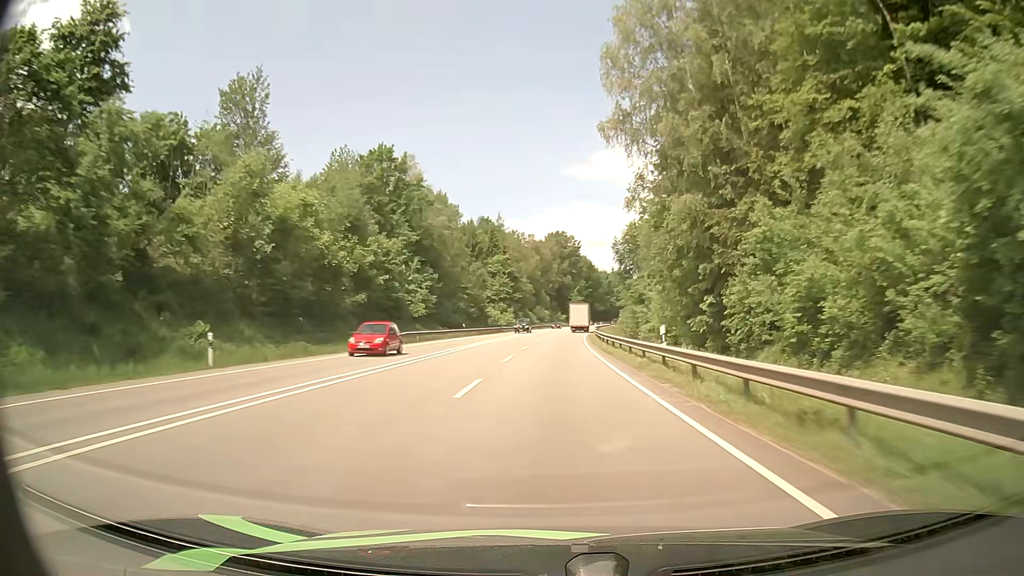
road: primary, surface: asphalt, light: Day
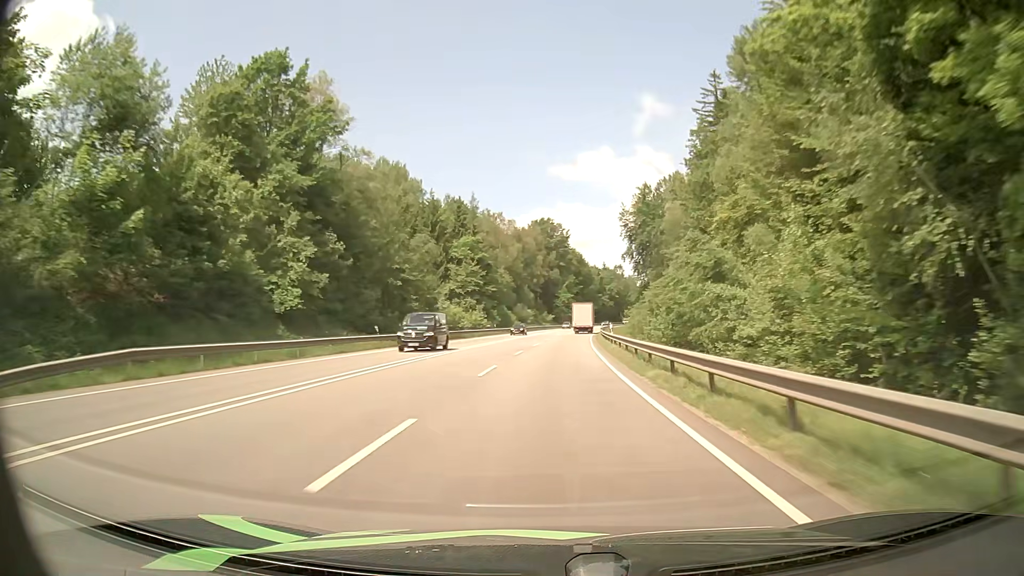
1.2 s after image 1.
(+0.1, +31.4) m; +1°
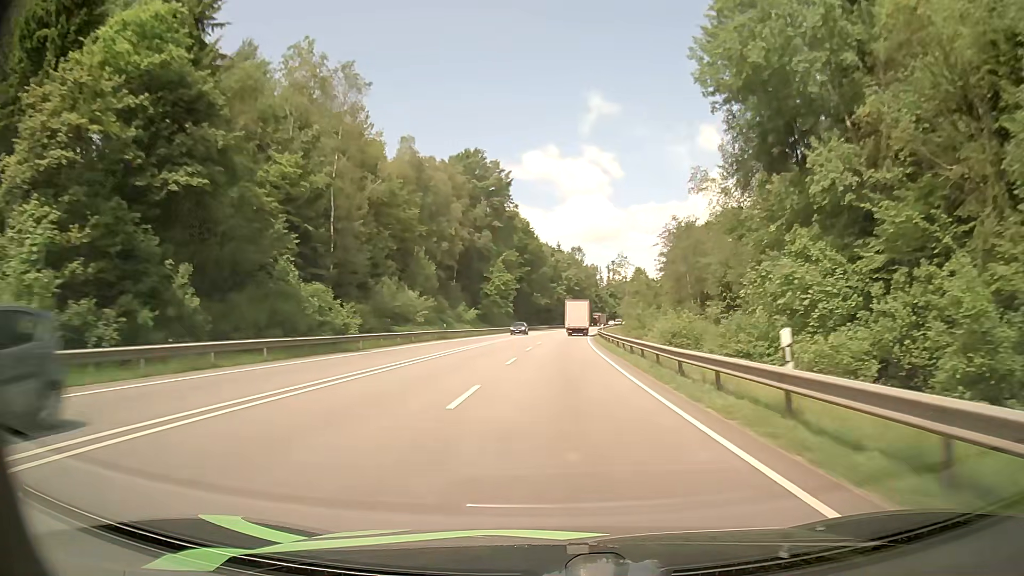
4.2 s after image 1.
(+2.6, +79.5) m; +5°
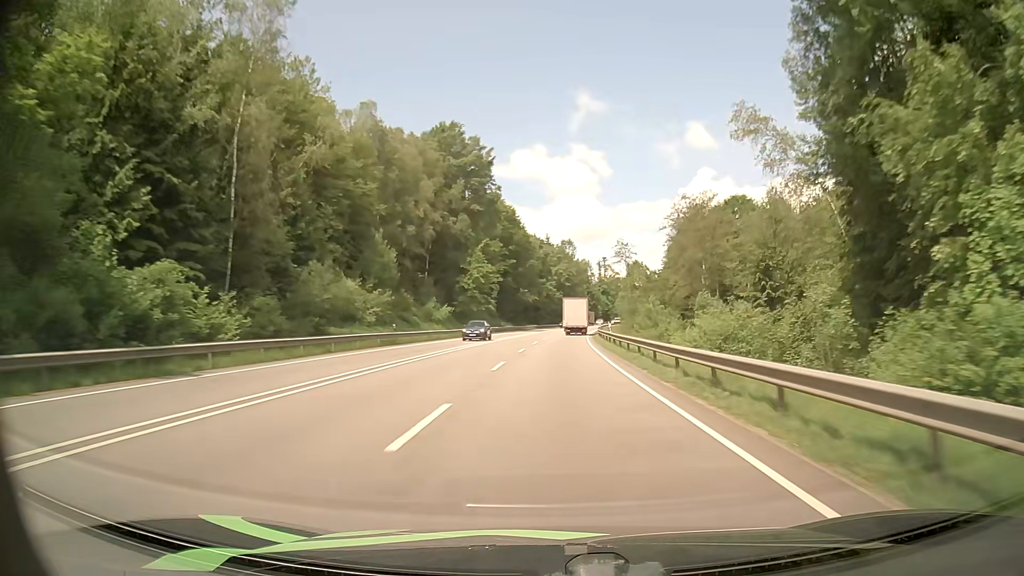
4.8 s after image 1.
(+0.1, +16.0) m; +1°
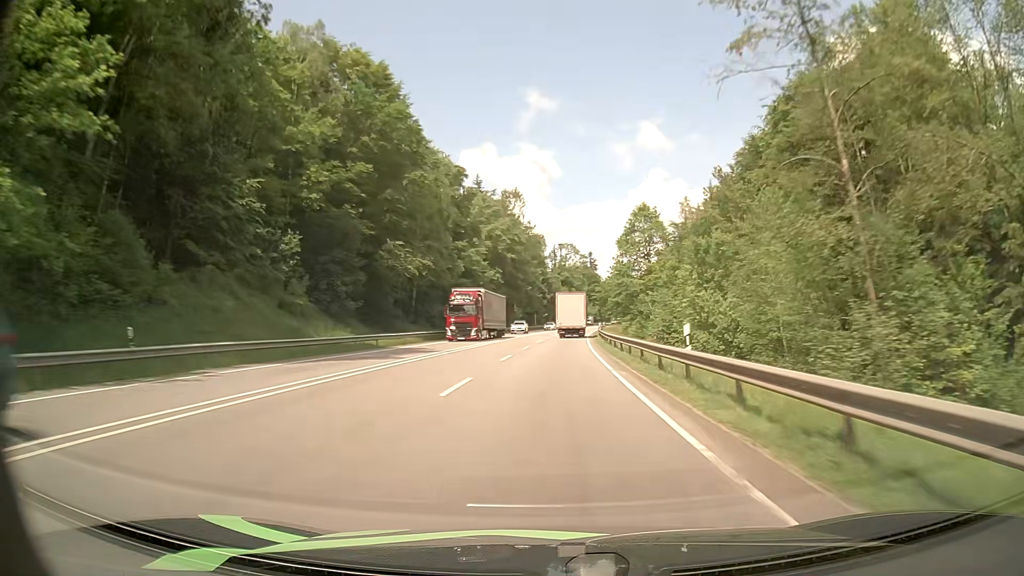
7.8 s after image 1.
(+3.0, +79.5) m; +4°
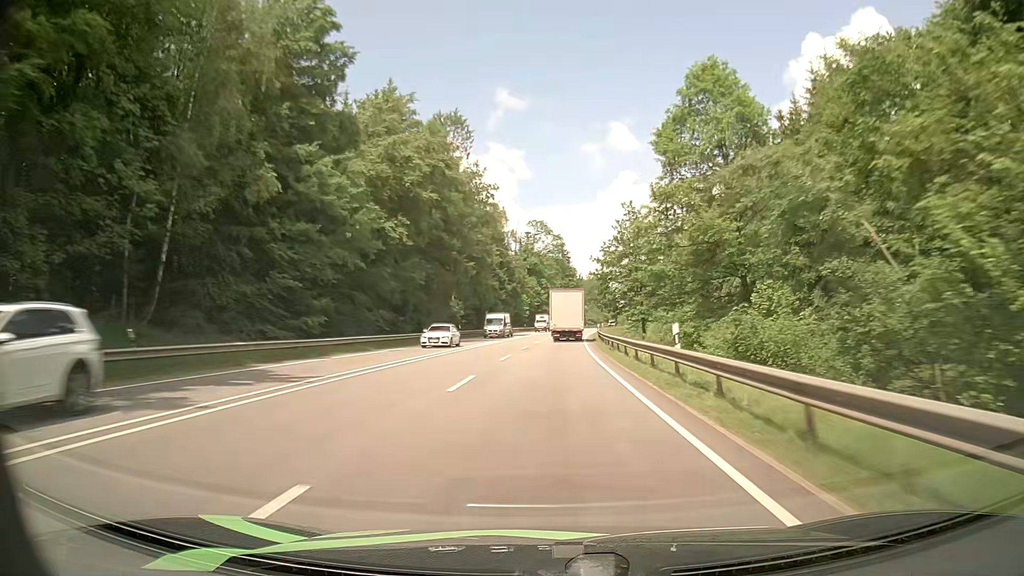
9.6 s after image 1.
(+0.9, +47.5) m; +2°
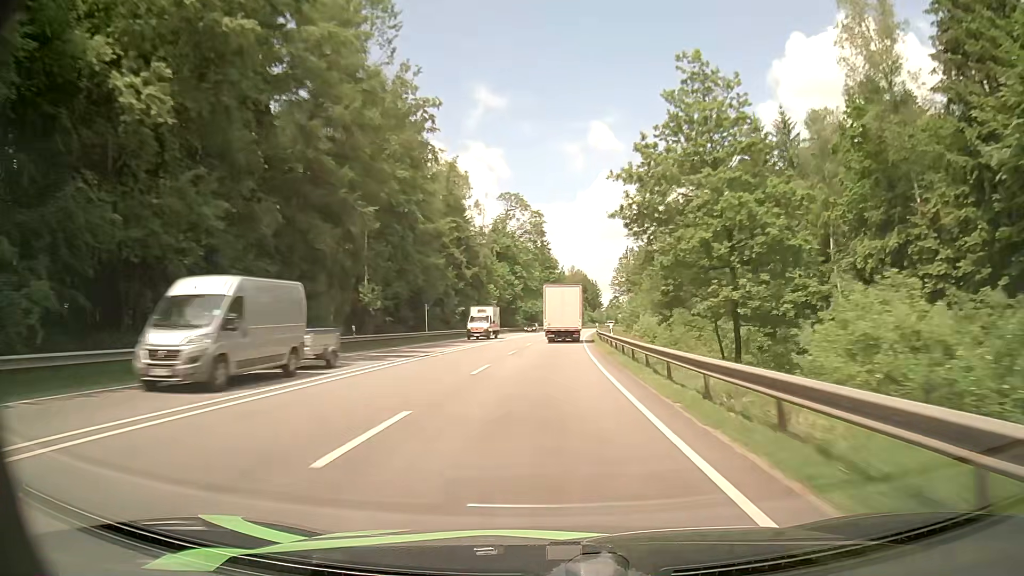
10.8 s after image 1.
(+0.6, +31.5) m; +2°
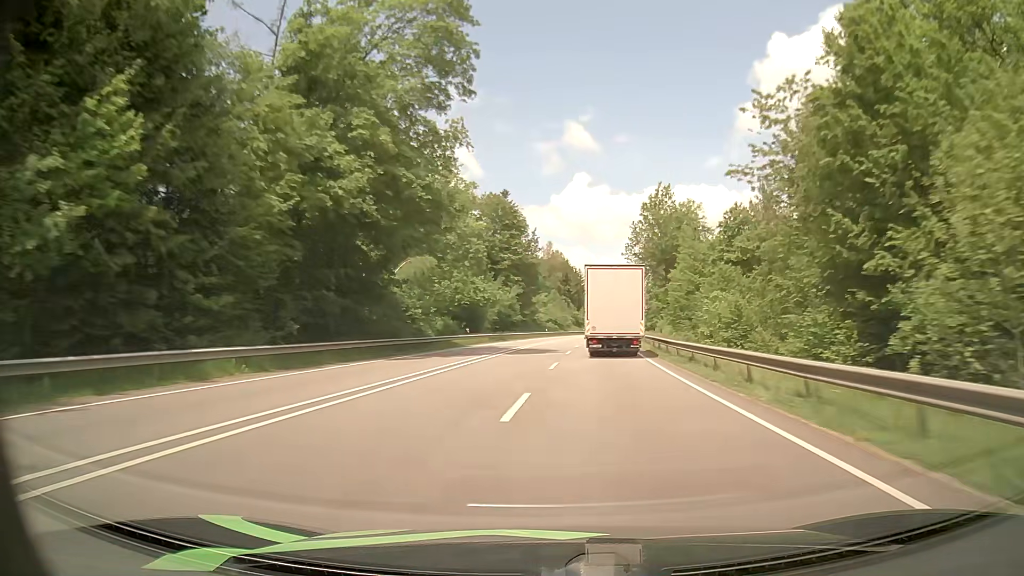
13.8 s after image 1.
(+2.3, +82.0) m; +3°
(0, +10) (0, +20) (0, +30) (+1, +40) (+1, +50) (+2, +60) (+2, +70) (+3, +80) (+4, +90) (+5, +100) m
